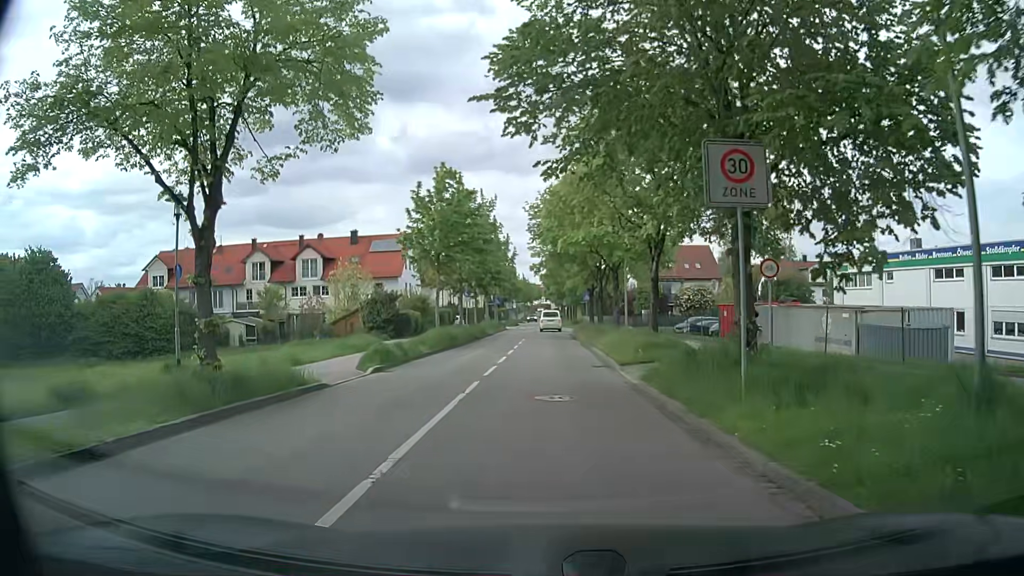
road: residential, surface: asphalt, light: Day
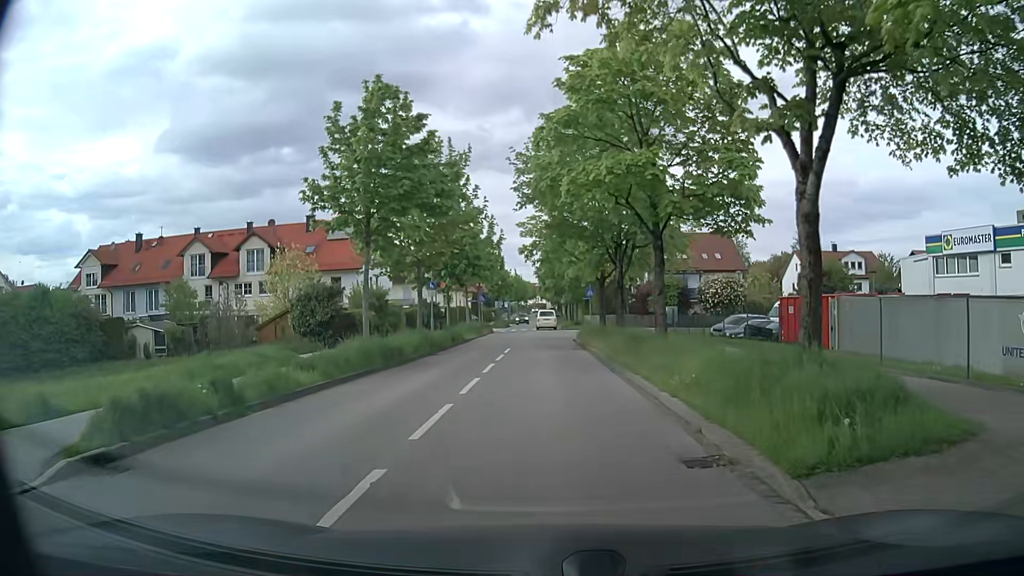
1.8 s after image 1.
(0.0, +13.1) m; +1°
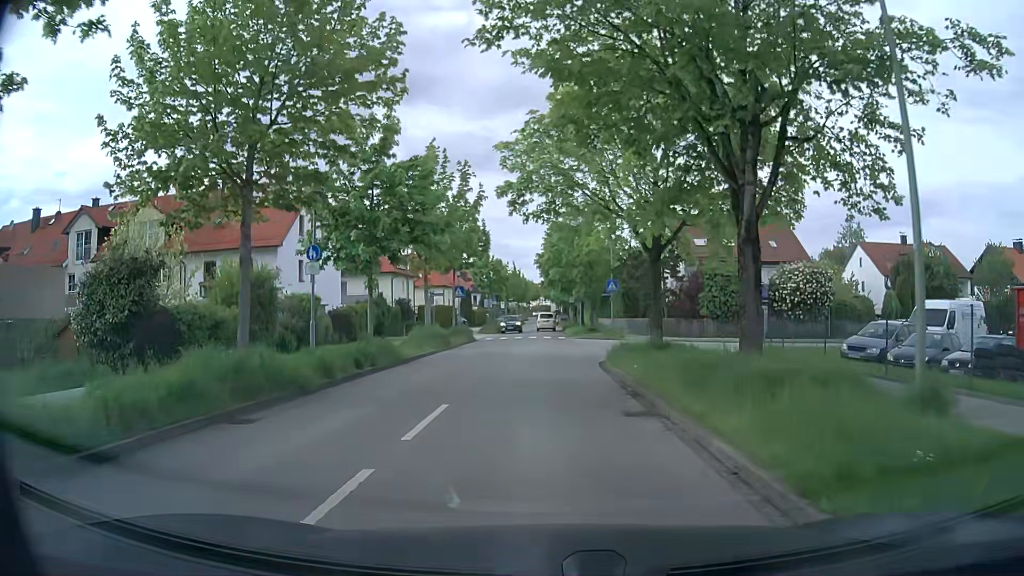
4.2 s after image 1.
(+0.1, +18.3) m; +1°
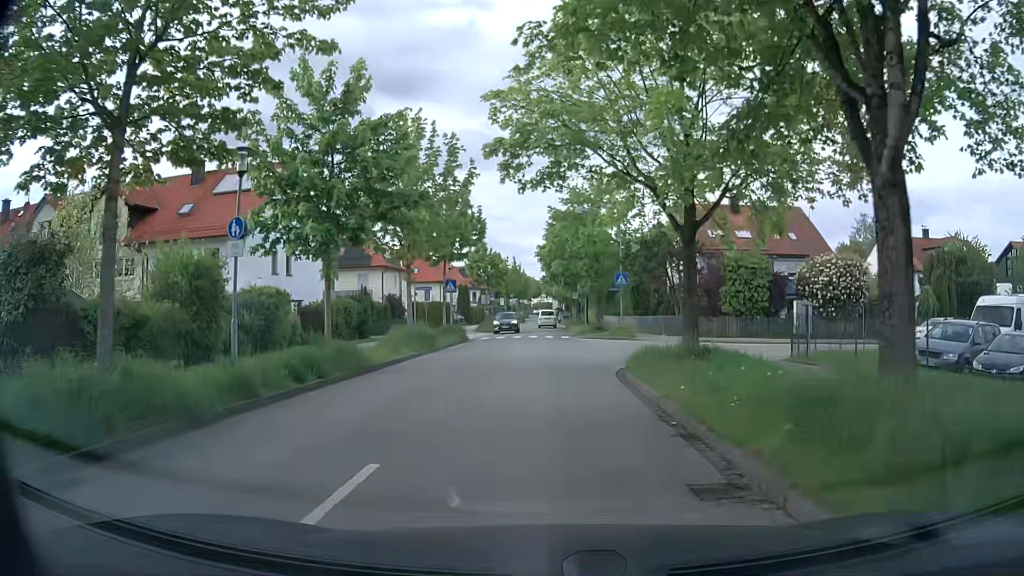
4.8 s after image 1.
(-0.1, +4.5) m; -1°
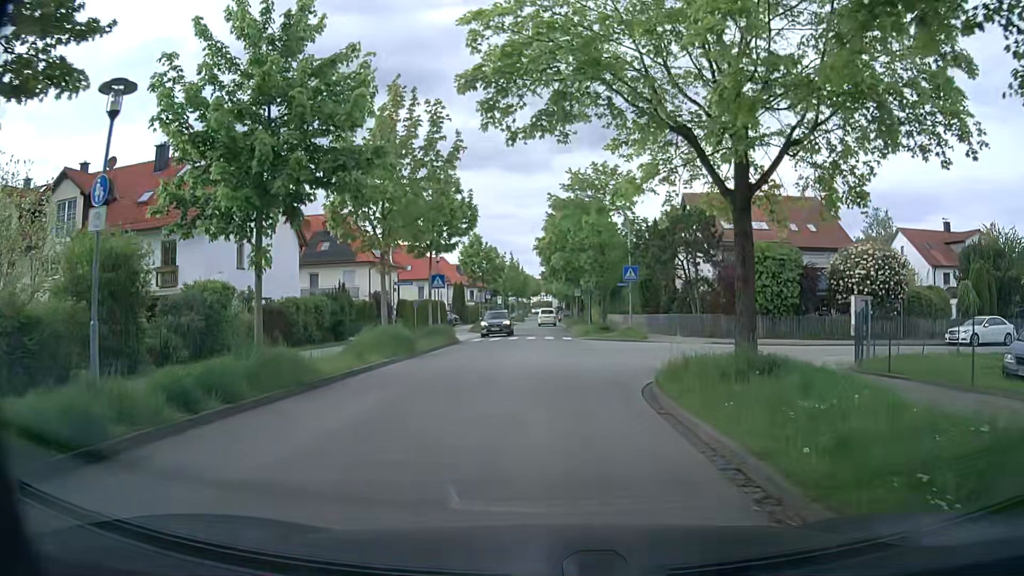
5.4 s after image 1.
(0.0, +4.4) m; 0°
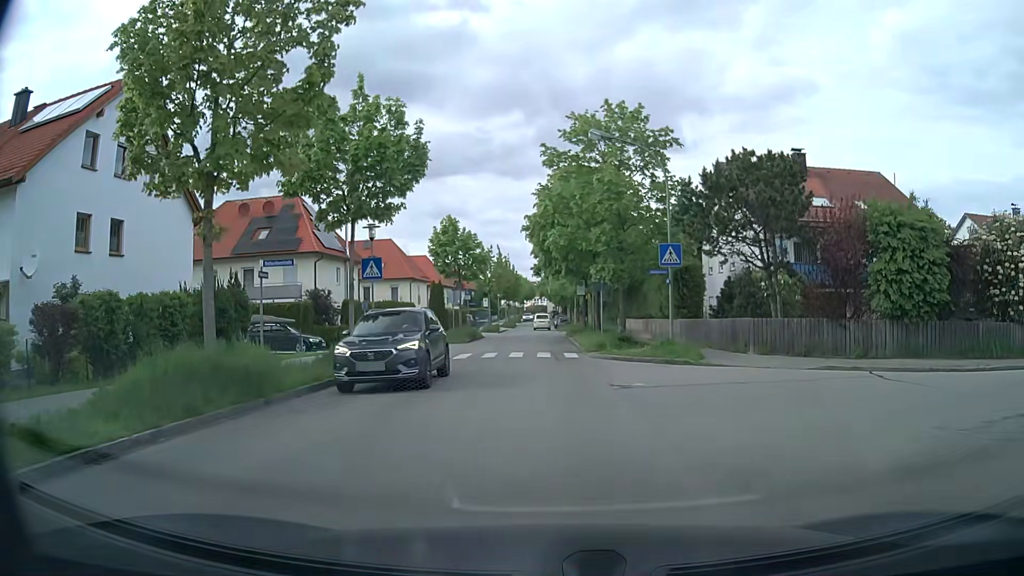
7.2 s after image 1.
(-0.1, +12.7) m; 0°
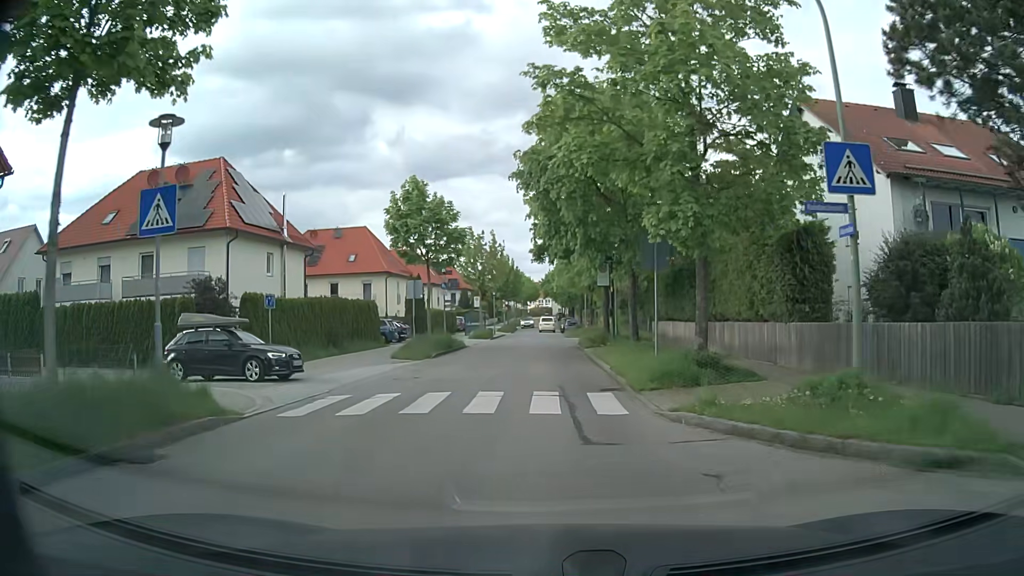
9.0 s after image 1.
(+0.1, +13.8) m; 0°
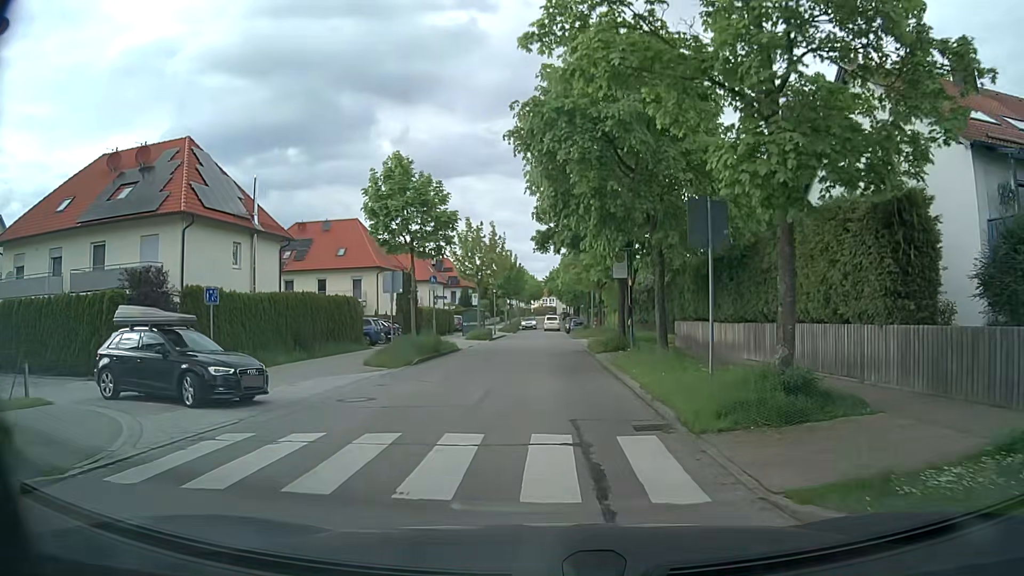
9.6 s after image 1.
(0.0, +4.8) m; 0°
(0, +10) (0, +20) (0, +30) (0, +40) (0, +50) (0, +60) (0, +70) (0, +80) (+1, +90) (+1, +100) m
